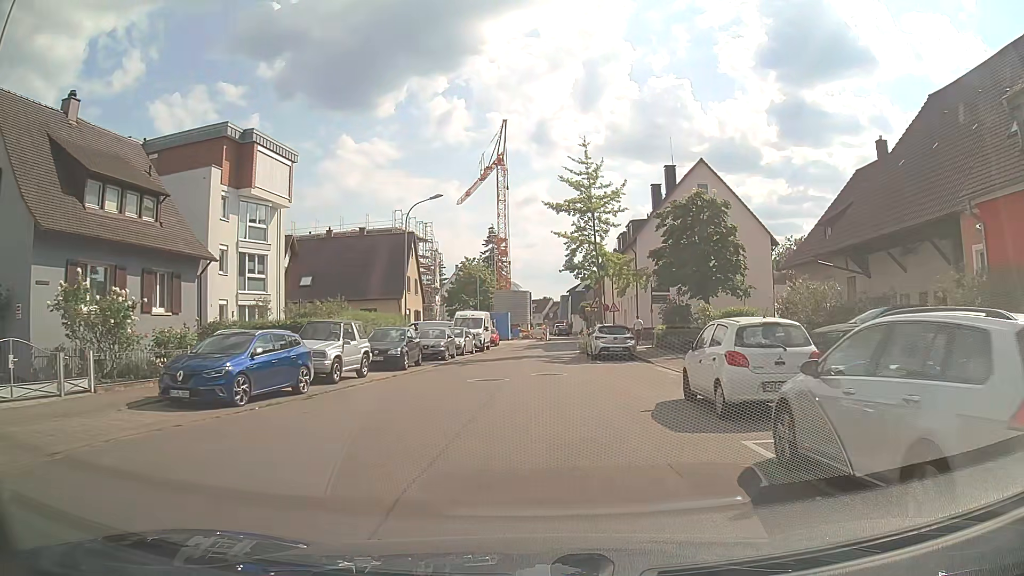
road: residential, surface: asphalt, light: Day
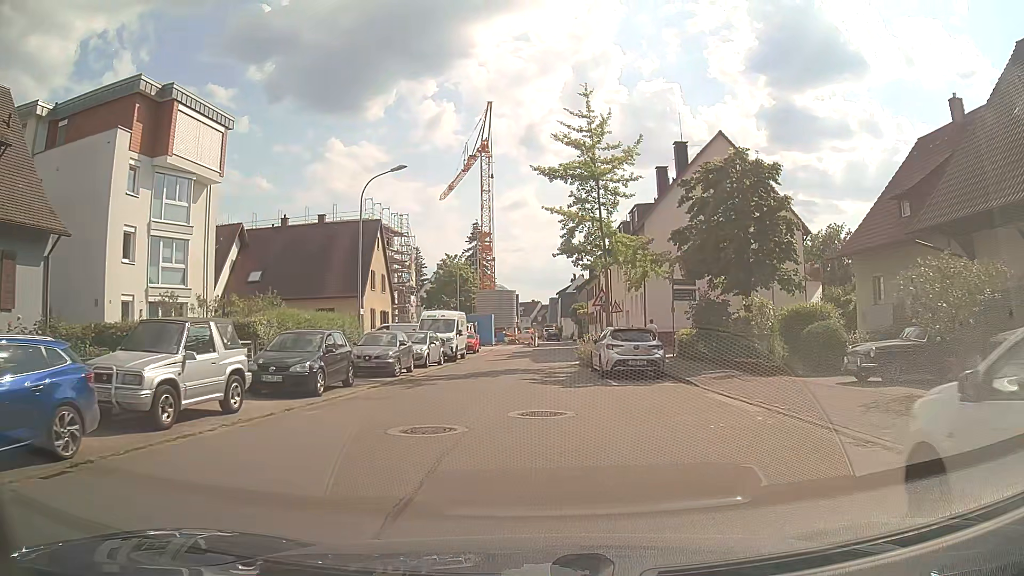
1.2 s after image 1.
(0.0, +8.3) m; +1°
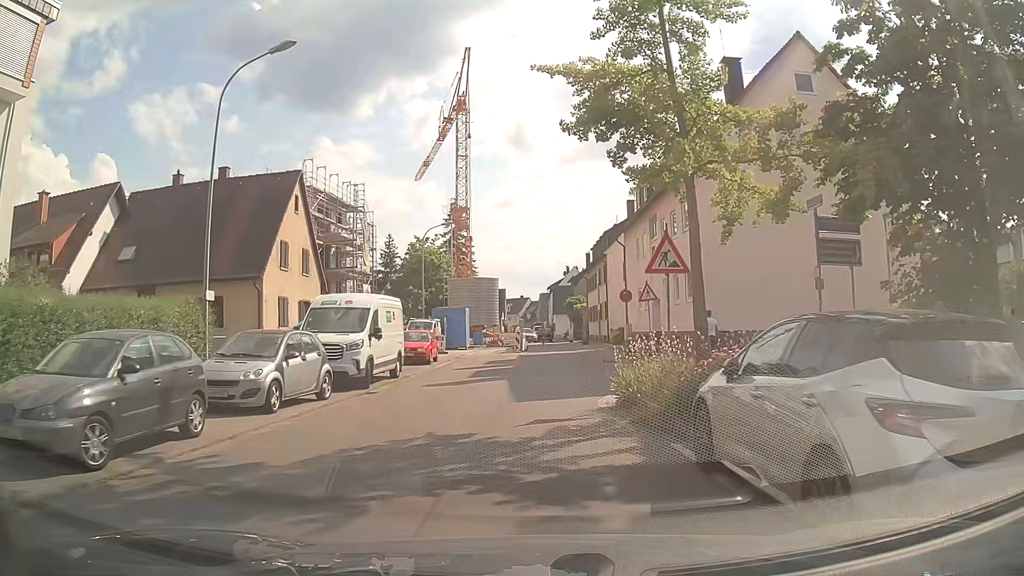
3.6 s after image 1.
(0.0, +15.1) m; 0°
